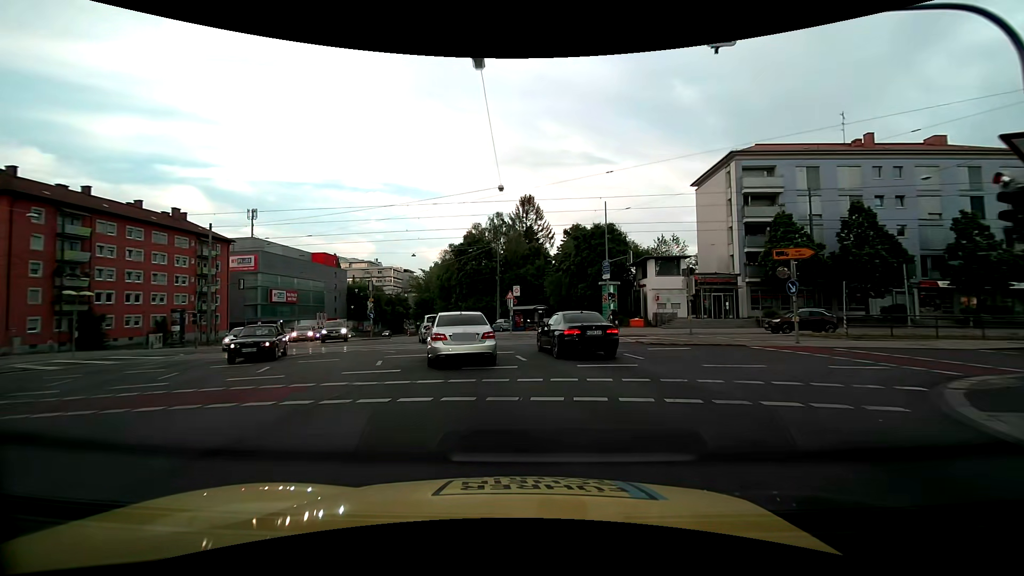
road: primary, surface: asphalt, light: Day
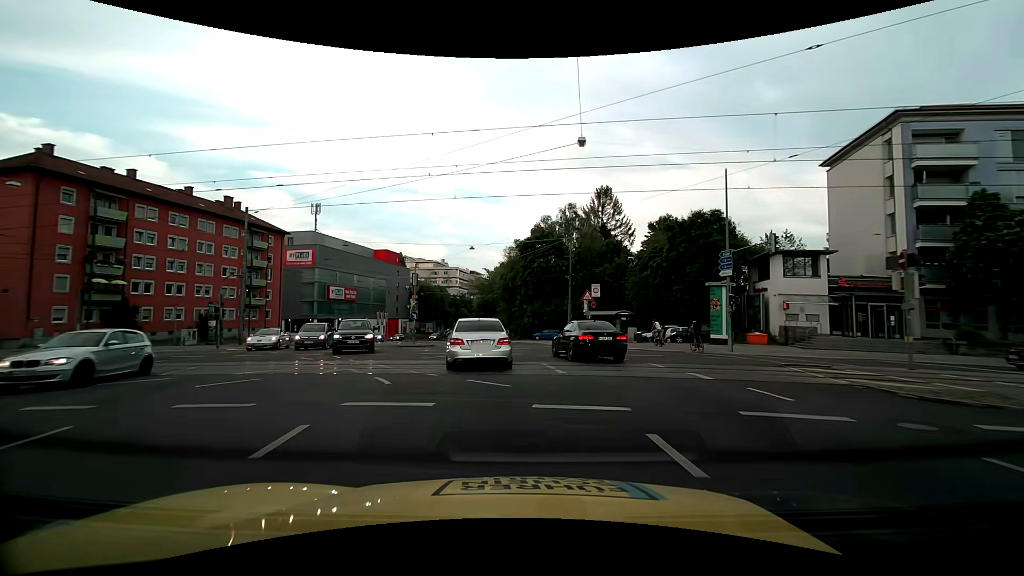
(-0.6, +10.0) m; -7°
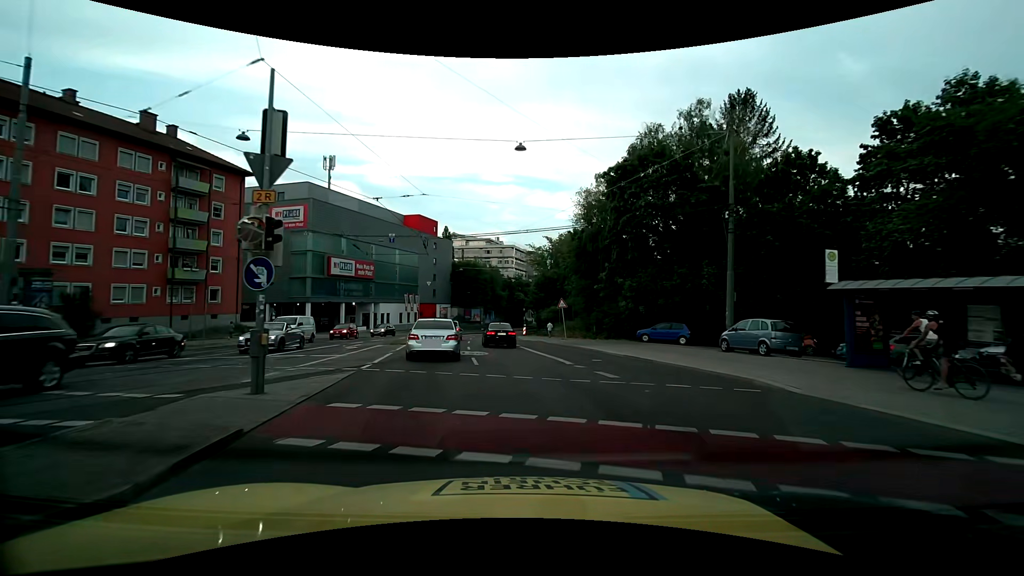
(-2.3, +29.1) m; -7°
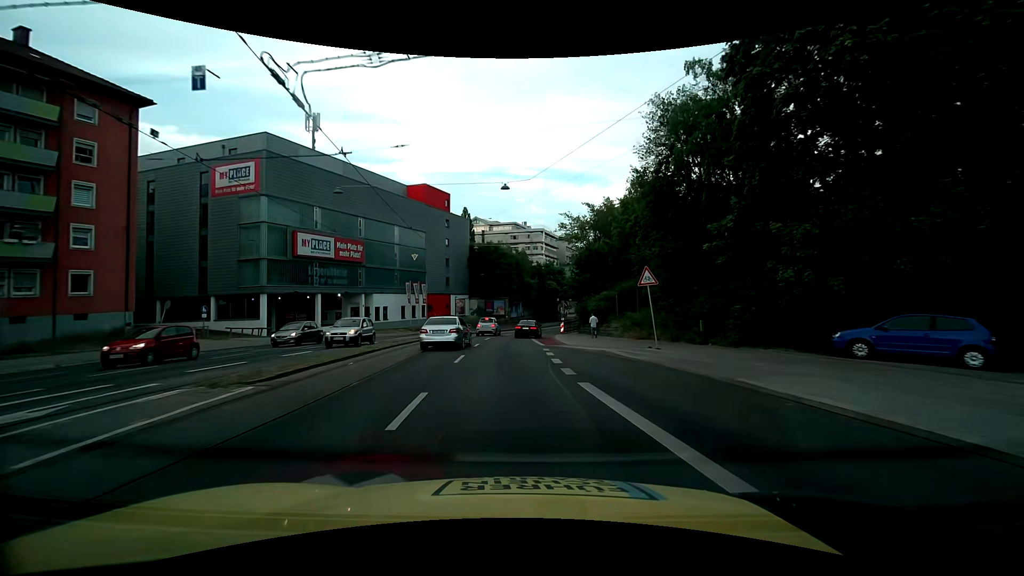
(-0.7, +18.9) m; -4°
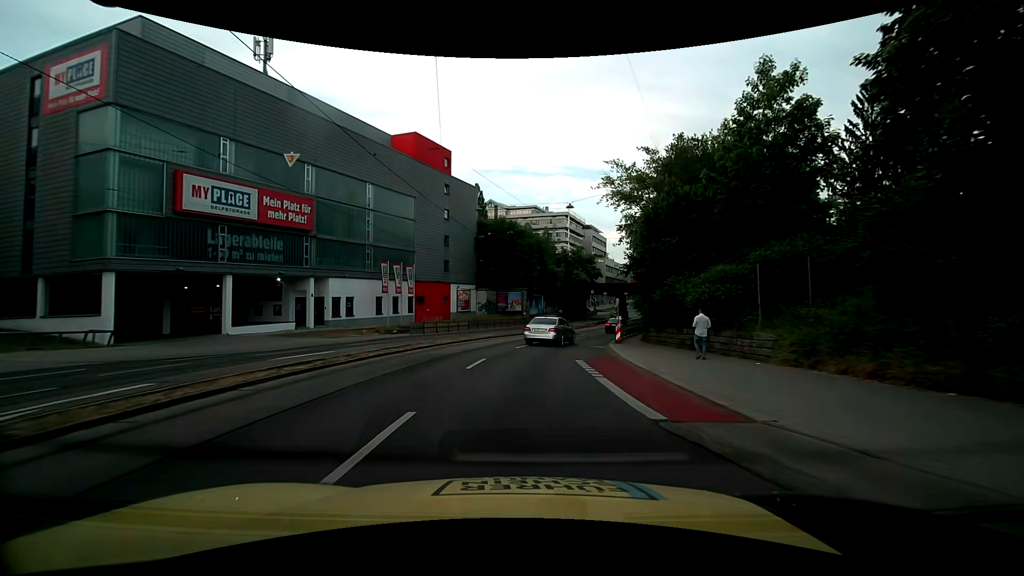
(-0.5, +20.1) m; -2°
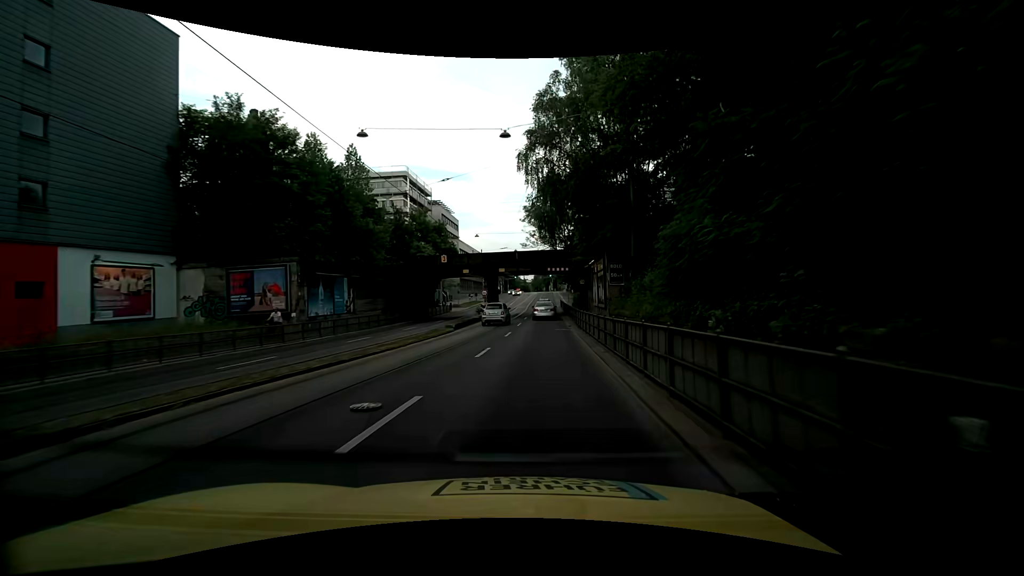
(+4.0, +34.8) m; +17°
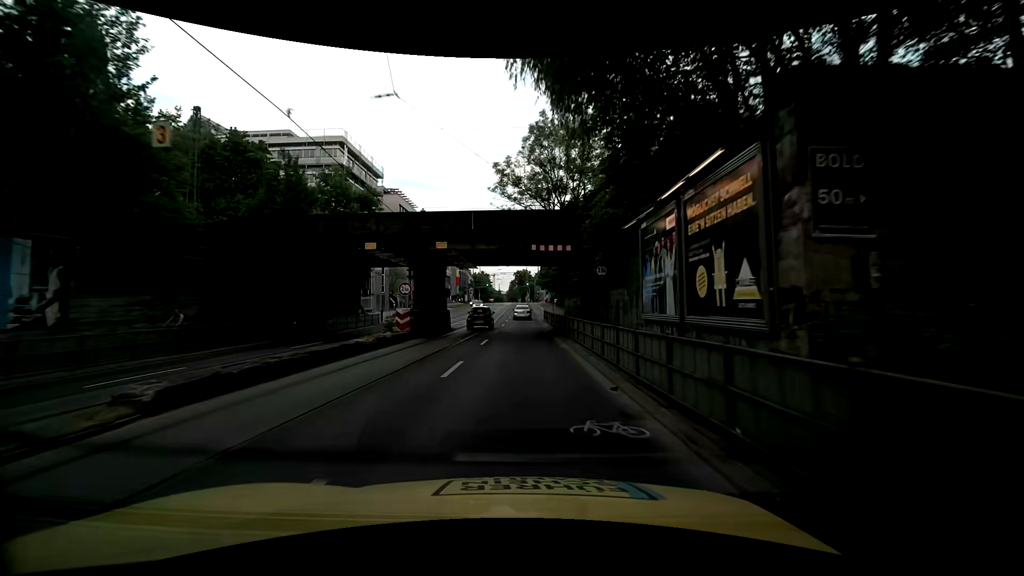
(+0.8, +21.9) m; +4°
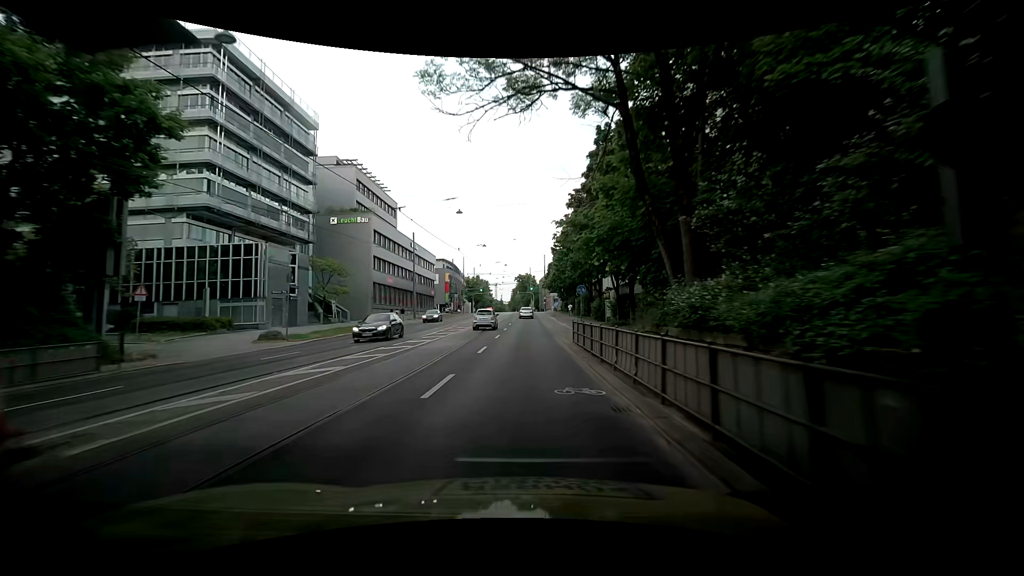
(0.0, +29.4) m; -1°
(0, +10) (0, +20) (0, +30) (0, +40) (0, +50) (+1, +60) (+1, +70) (+1, +80) (+1, +90) (+2, +100) m
